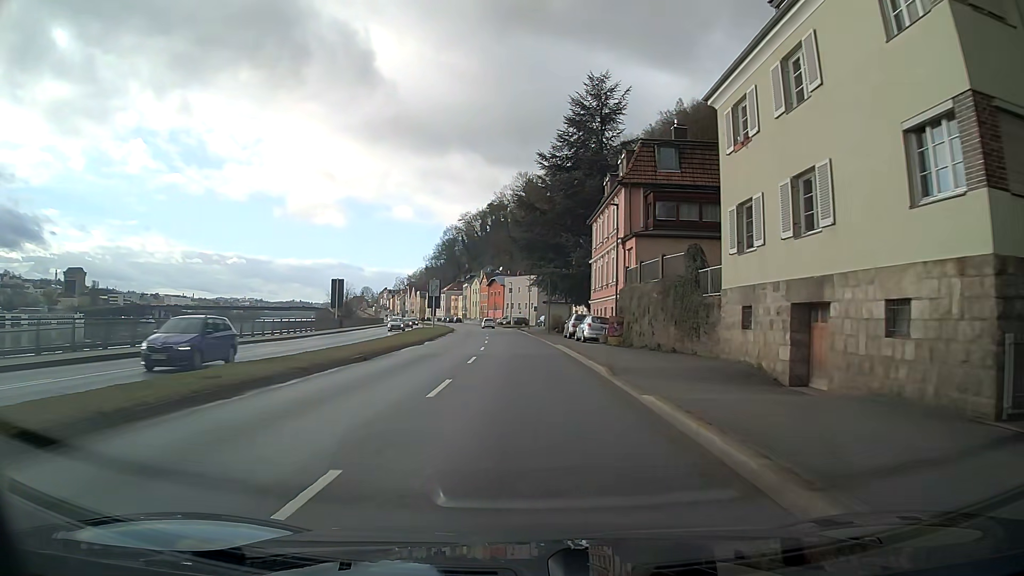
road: primary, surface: asphalt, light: Day
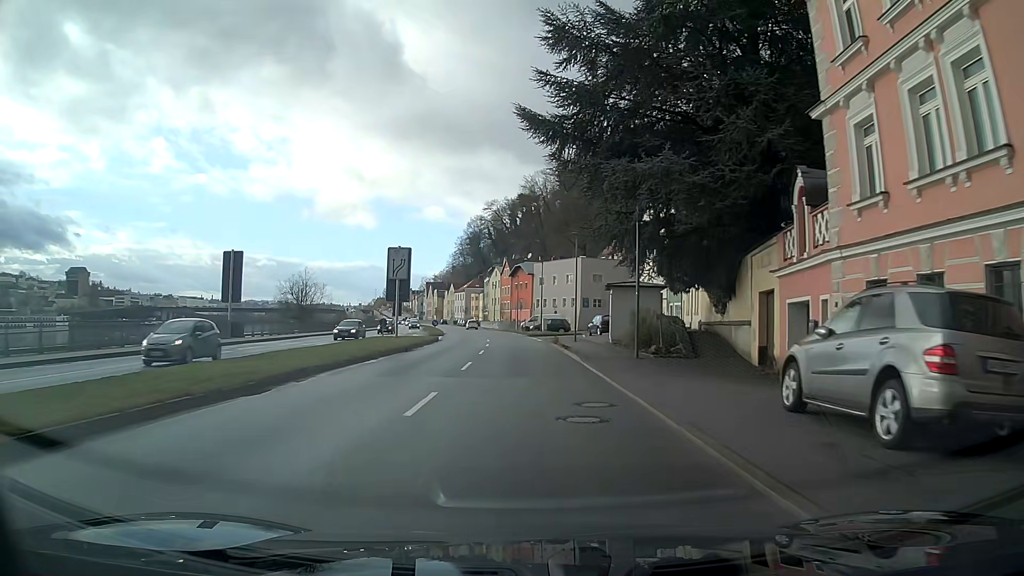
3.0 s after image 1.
(-1.0, +38.3) m; -3°
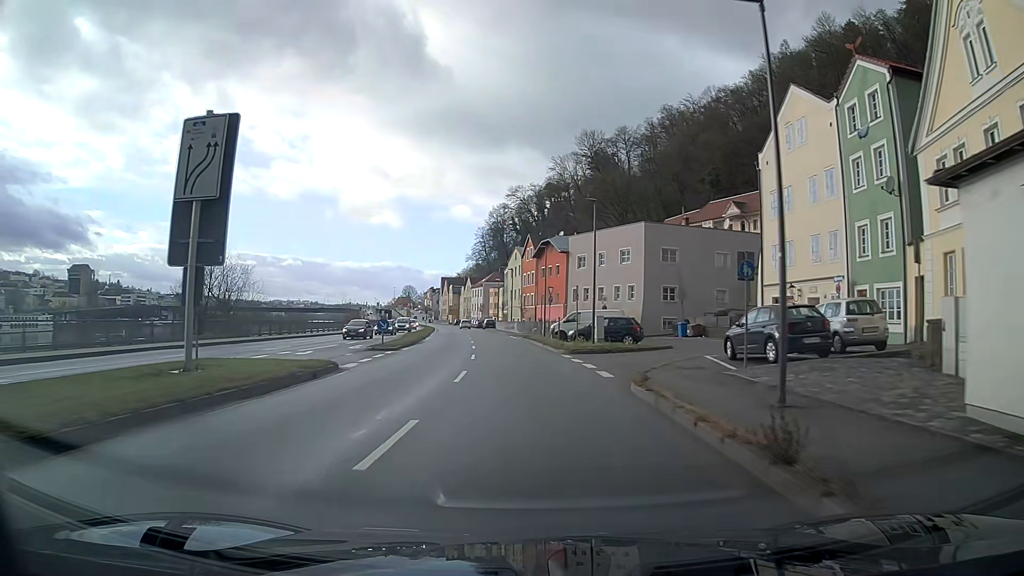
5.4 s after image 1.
(-0.6, +30.6) m; -2°
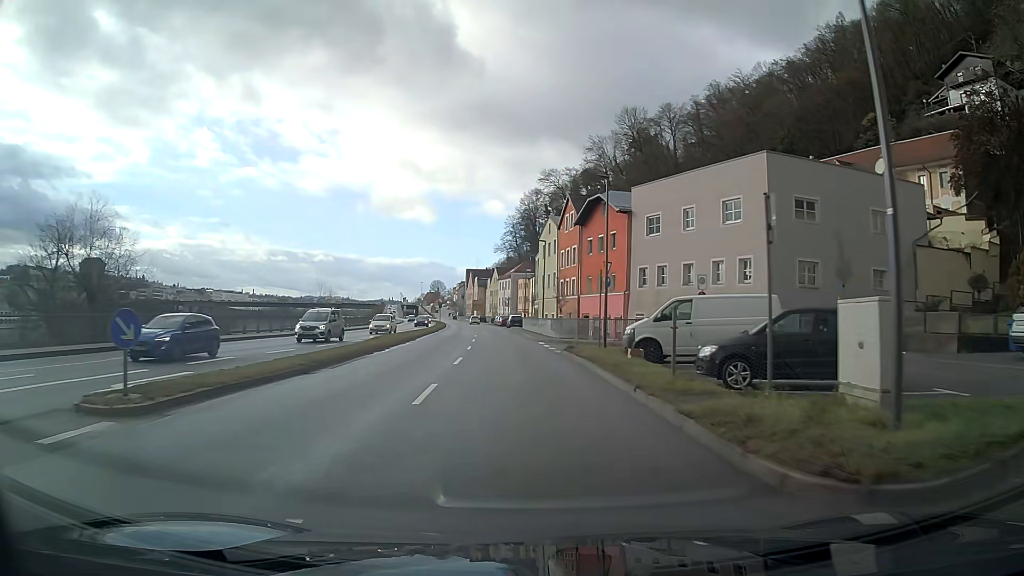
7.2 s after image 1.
(-0.6, +22.9) m; -3°
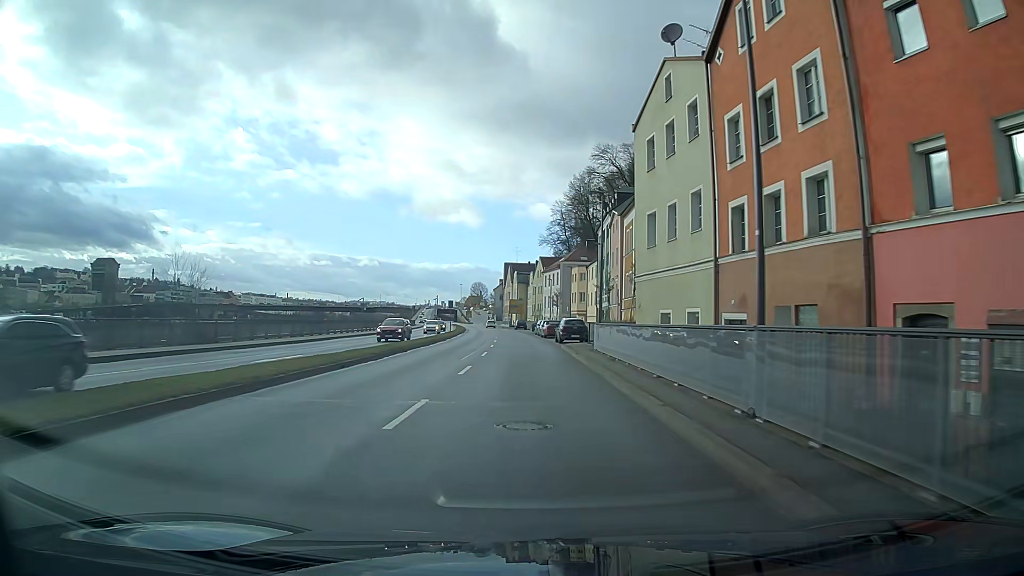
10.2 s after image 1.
(-1.4, +38.2) m; -4°
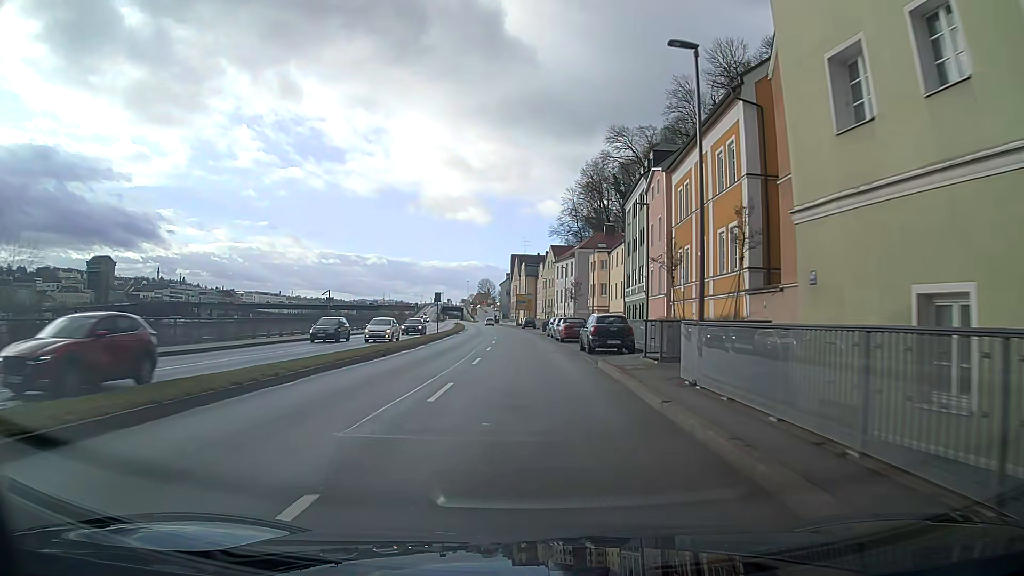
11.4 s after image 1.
(-0.1, +15.3) m; -1°
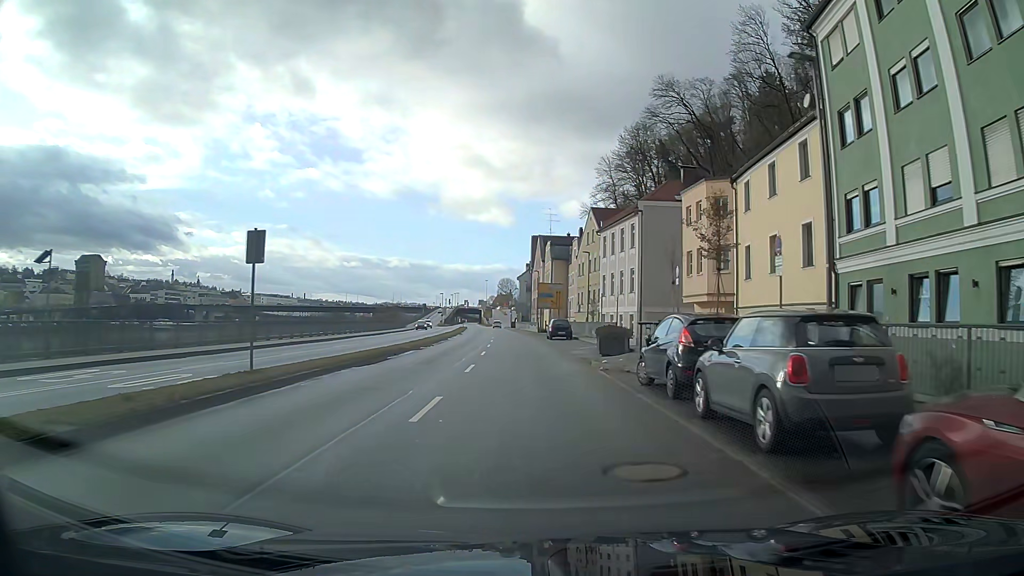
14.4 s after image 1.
(-0.7, +38.2) m; -2°
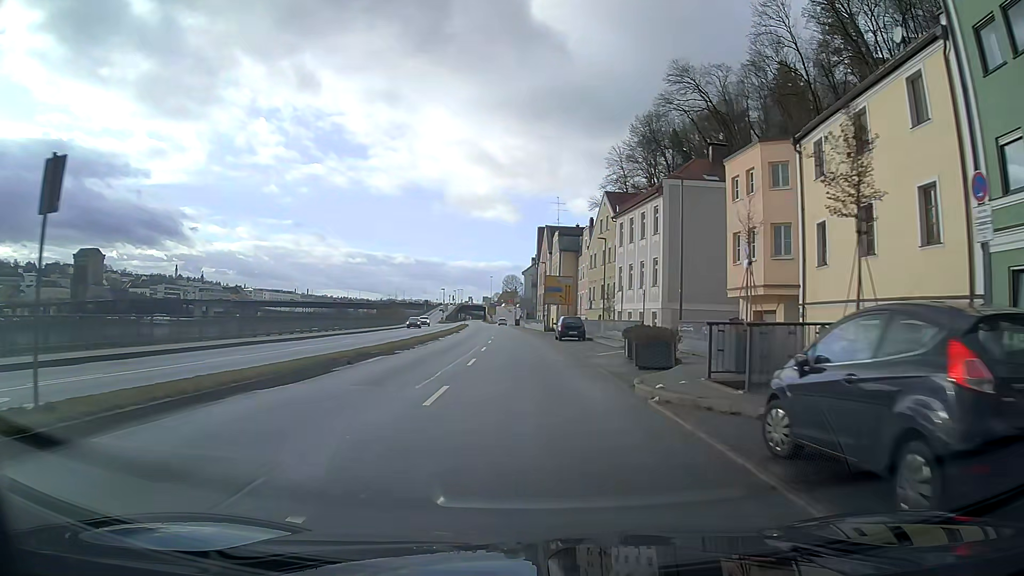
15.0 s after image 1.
(0.0, +7.6) m; 0°
(0, +10) (0, +20) (0, +30) (-1, +40) (-1, +50) (-2, +60) (-3, +70) (-3, +80) (-4, +90) (-5, +100) m
